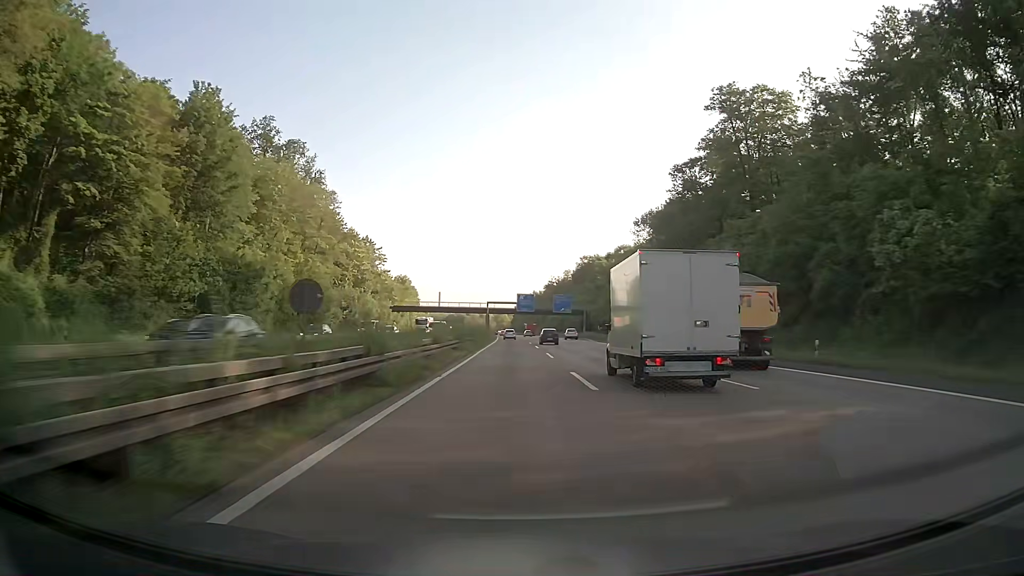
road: motorway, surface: asphalt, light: Day
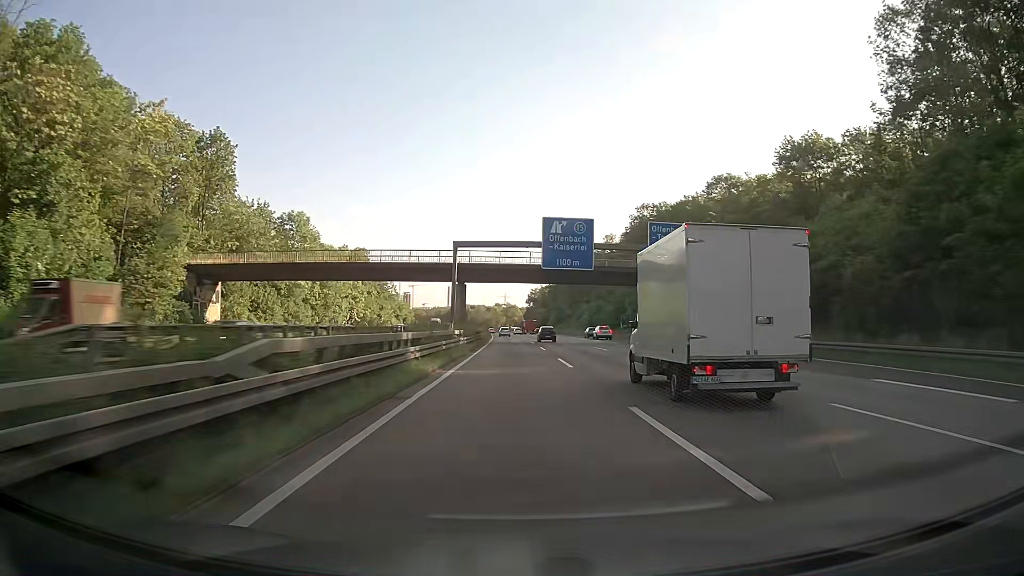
(-1.0, +97.8) m; -1°
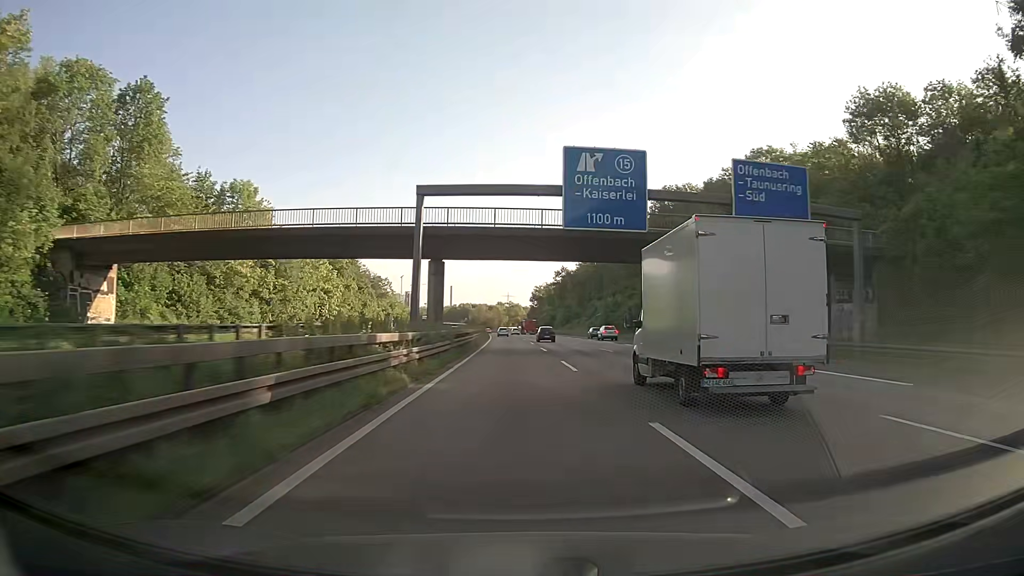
(0.0, +19.7) m; 0°
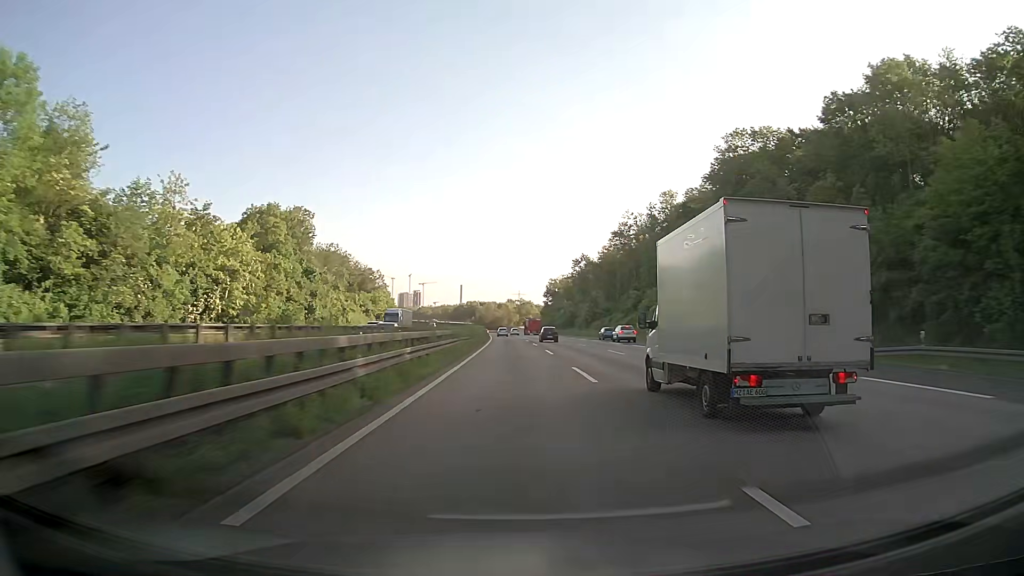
(-0.3, +39.5) m; -1°
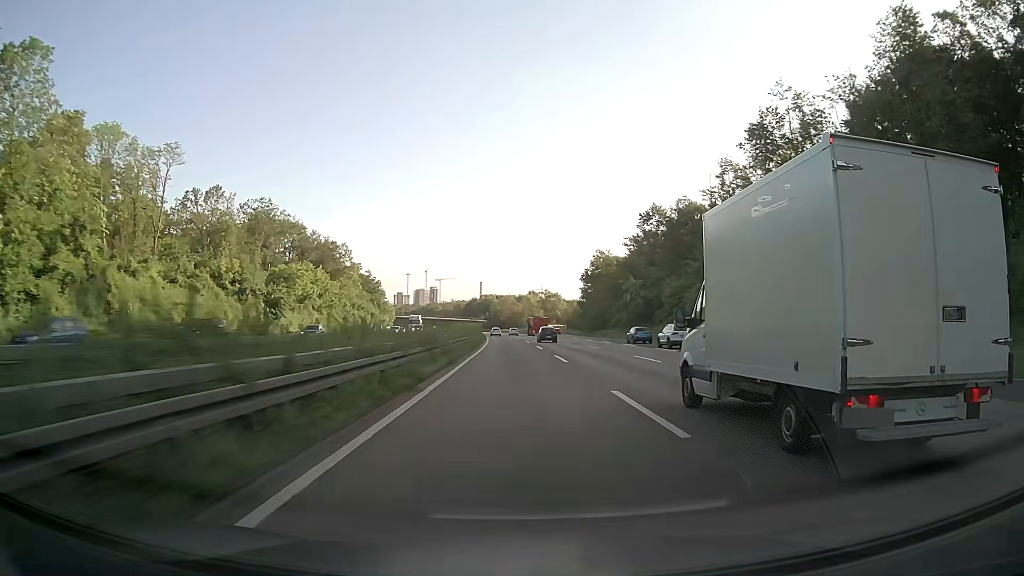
(-1.0, +79.2) m; -2°
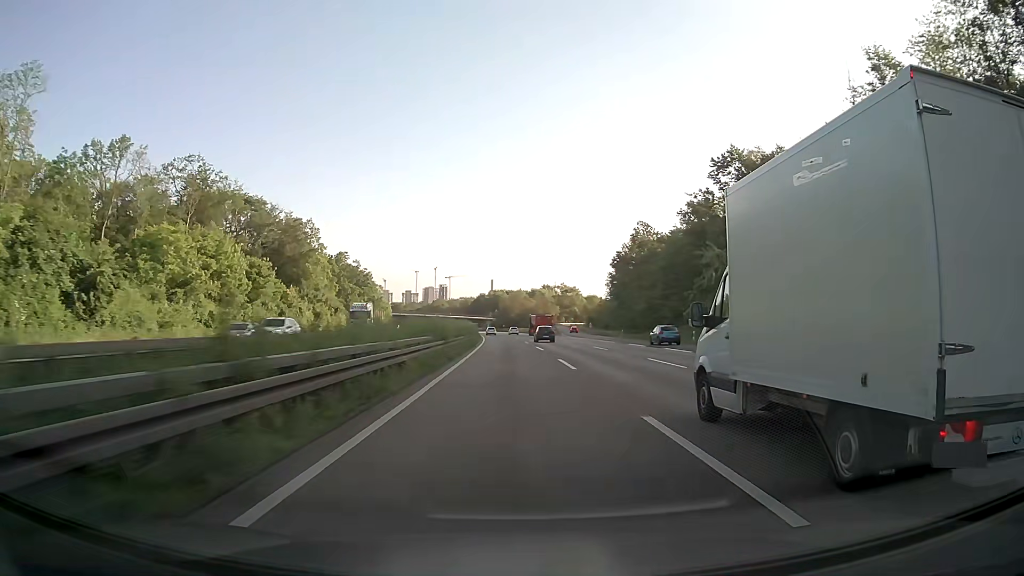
(-0.2, +39.7) m; -1°
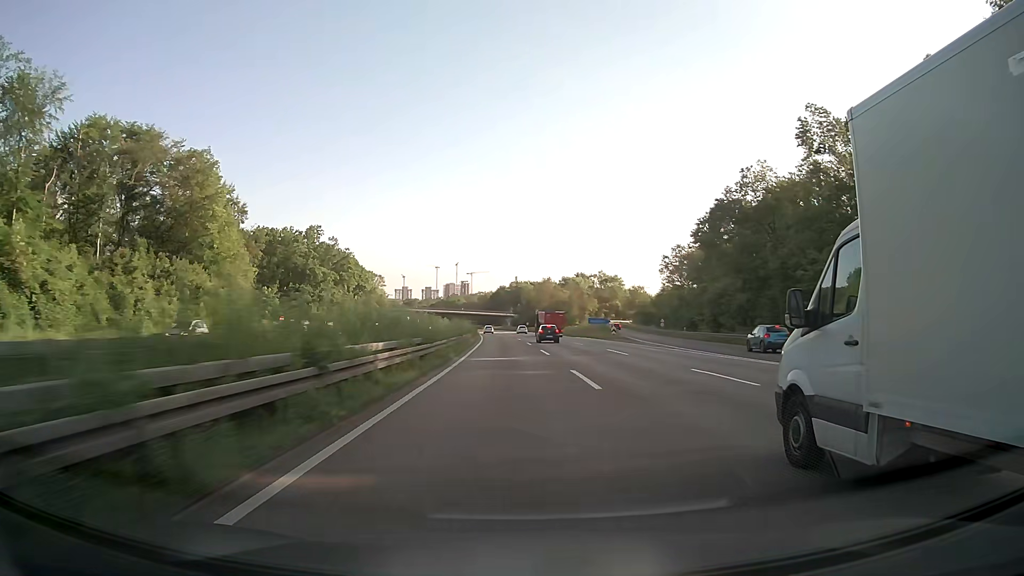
(-1.1, +59.6) m; -2°
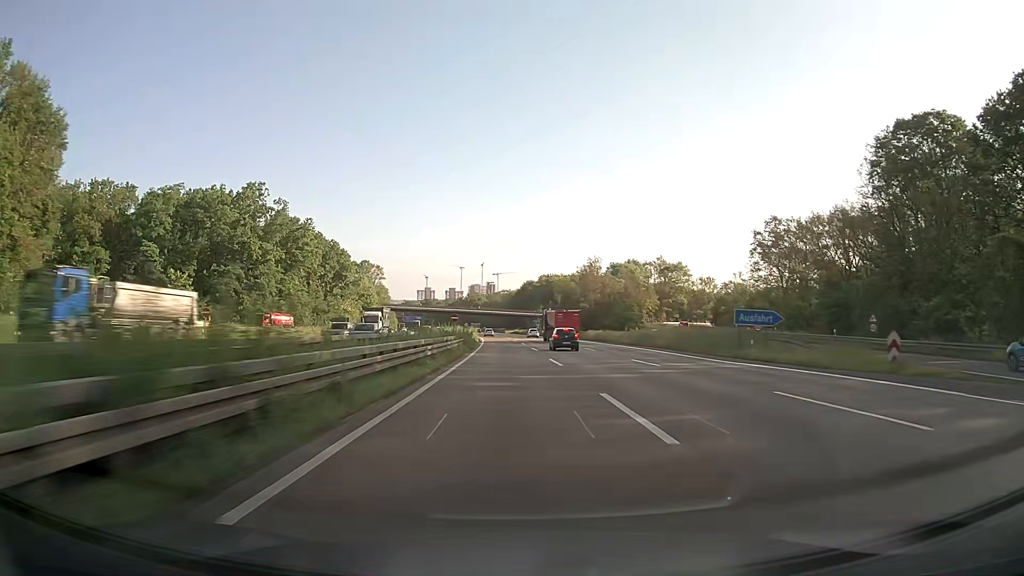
(-1.3, +59.6) m; -2°
(0, +10) (0, +20) (0, +30) (-1, +40) (-1, +50) (-1, +60) (-2, +70) (-2, +80) (-3, +90) (-4, +100) m
